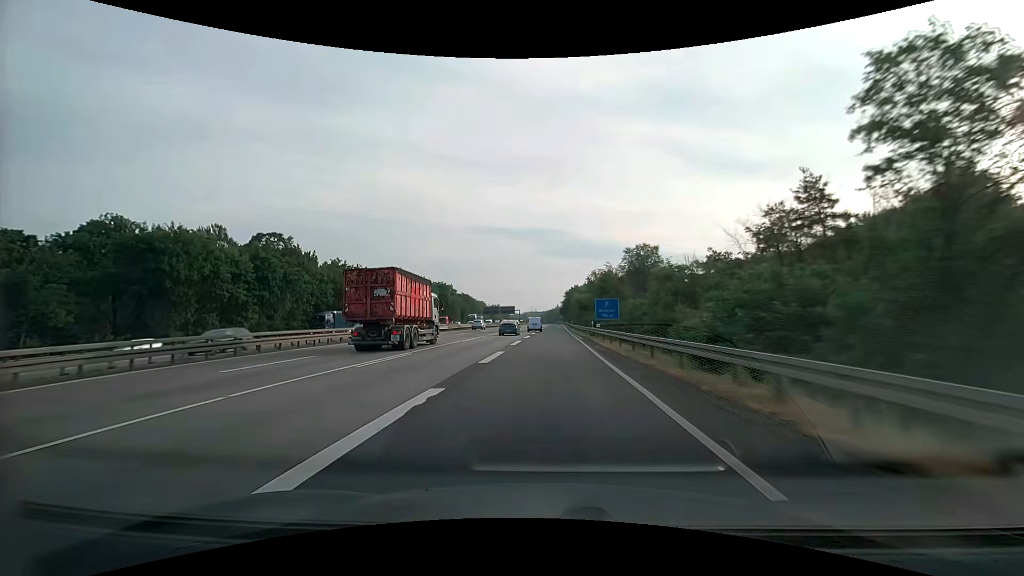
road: motorway_link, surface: asphalt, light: Day
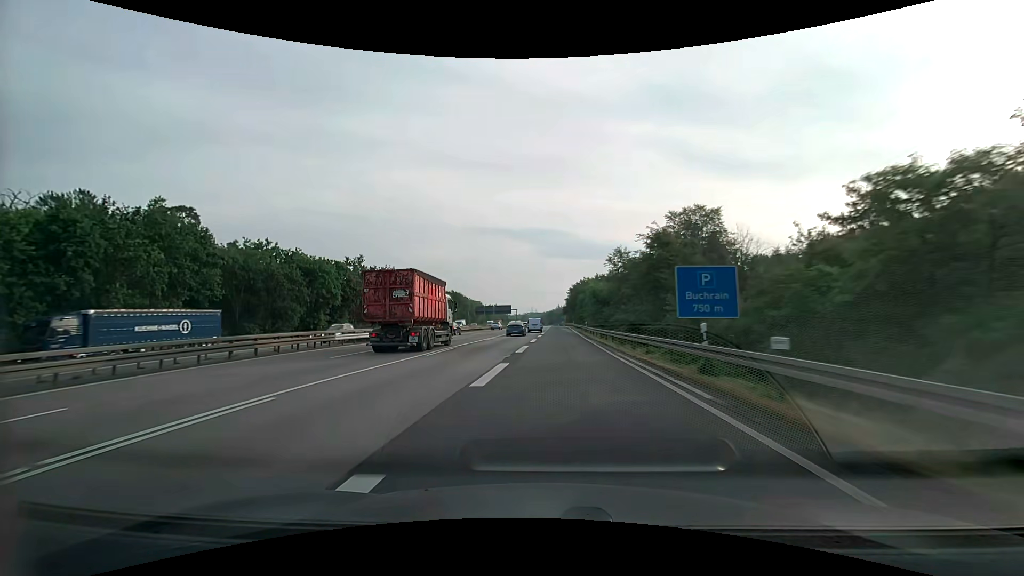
(-0.1, +29.5) m; 0°
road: motorway
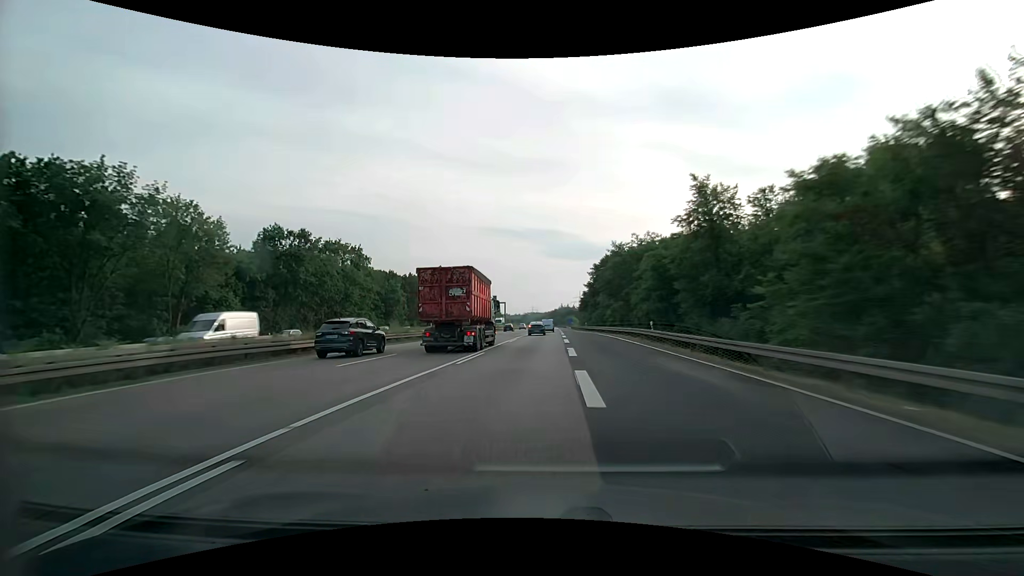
(-0.4, +74.6) m; 0°
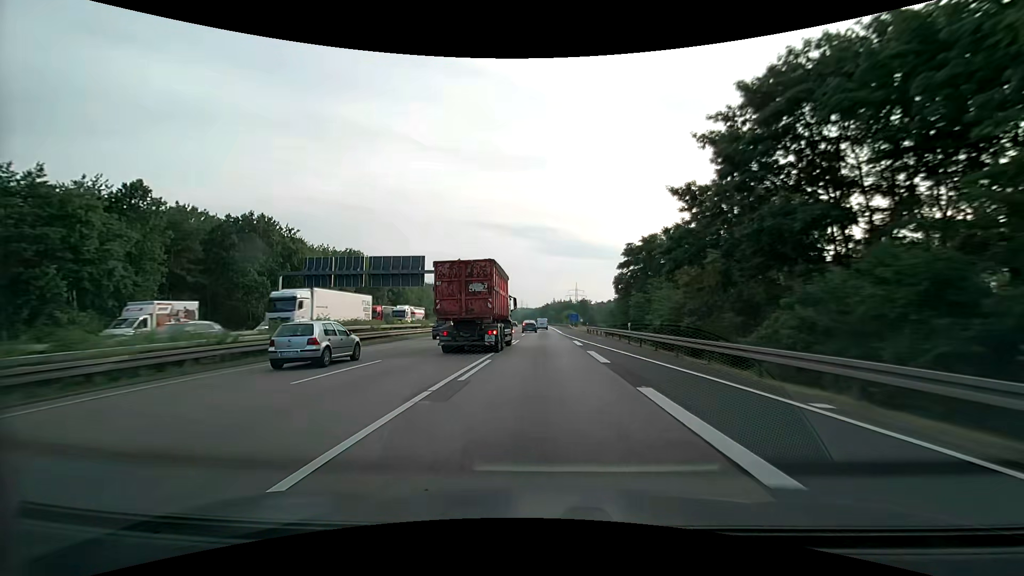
(+0.7, +75.5) m; +1°
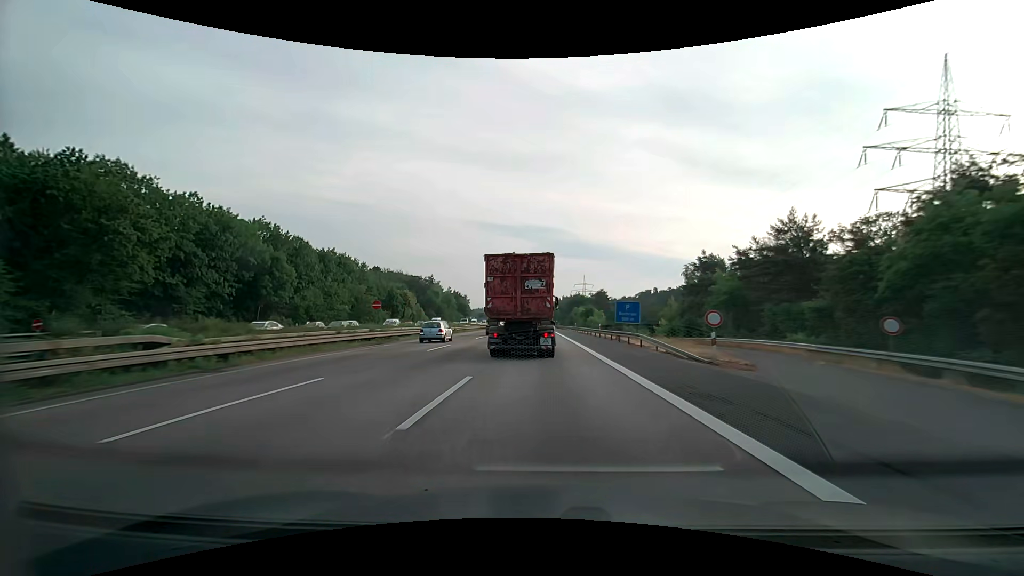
(-0.2, +76.1) m; 0°
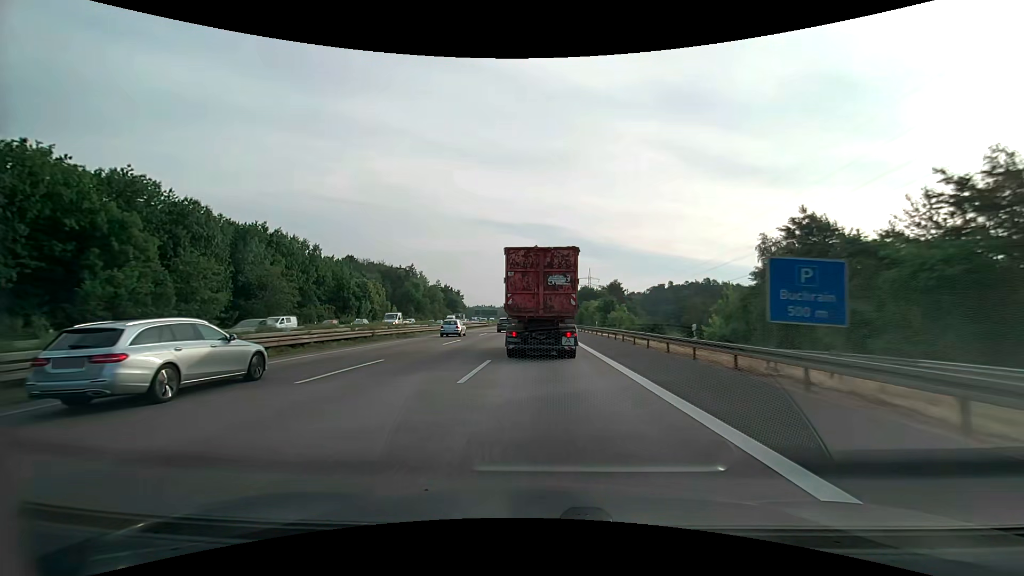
(0.0, +30.8) m; 0°
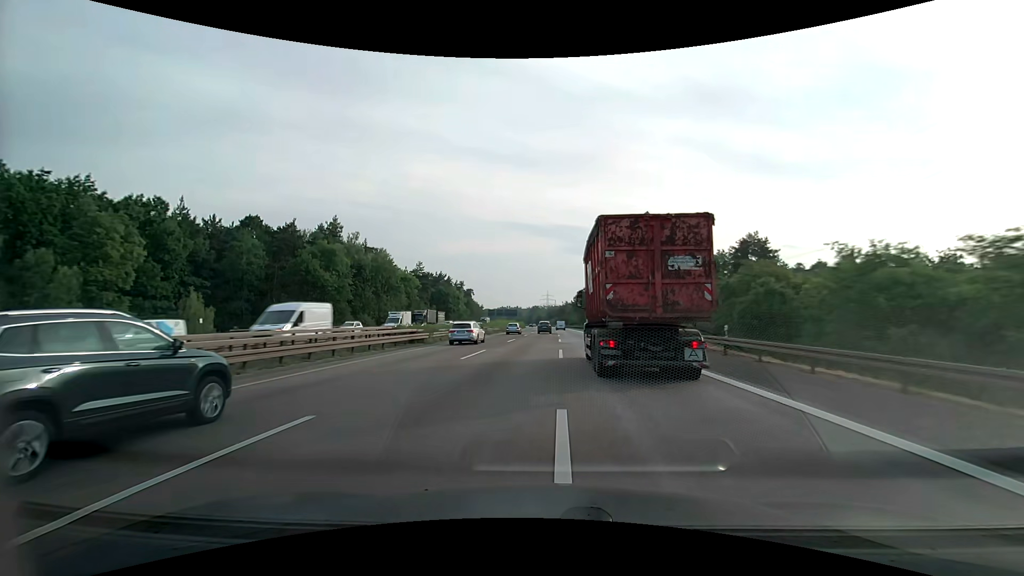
(-2.1, +79.7) m; -3°
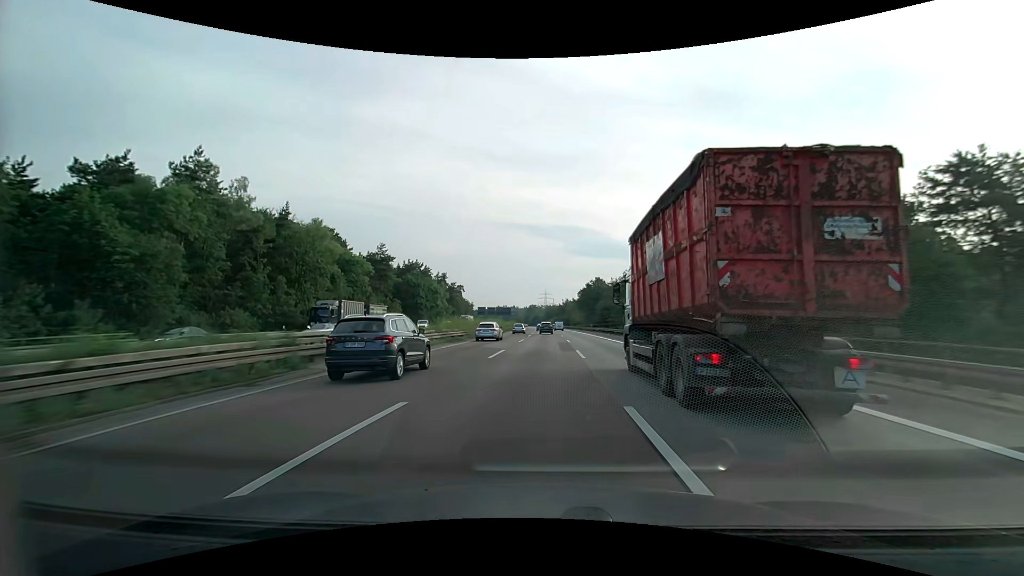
(0.0, +34.2) m; 0°
(0, +10) (0, +20) (0, +30) (0, +40) (0, +50) (+1, +60) (+1, +70) (+1, +80) (+1, +90) (+1, +100) m
